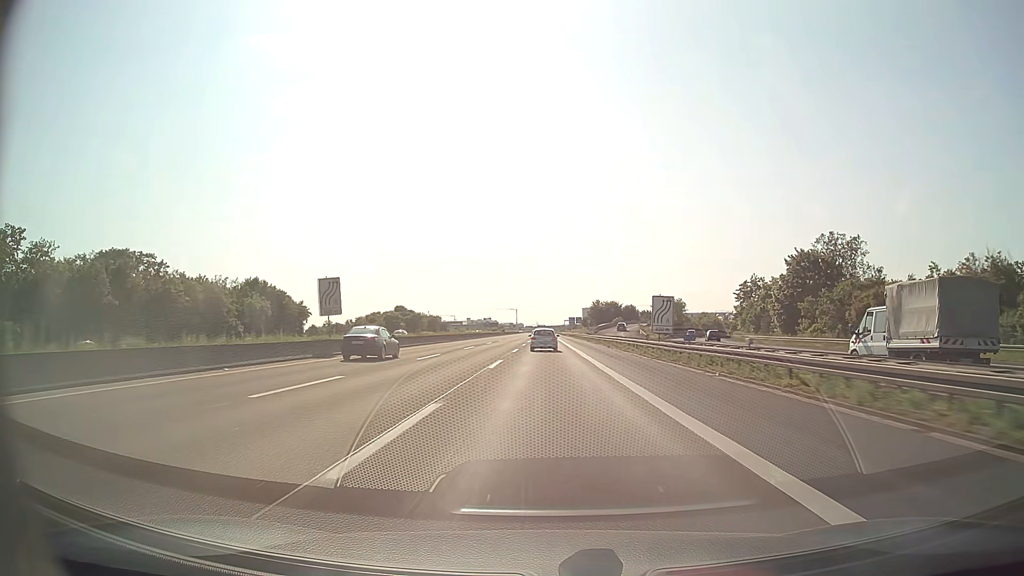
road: motorway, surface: asphalt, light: Day
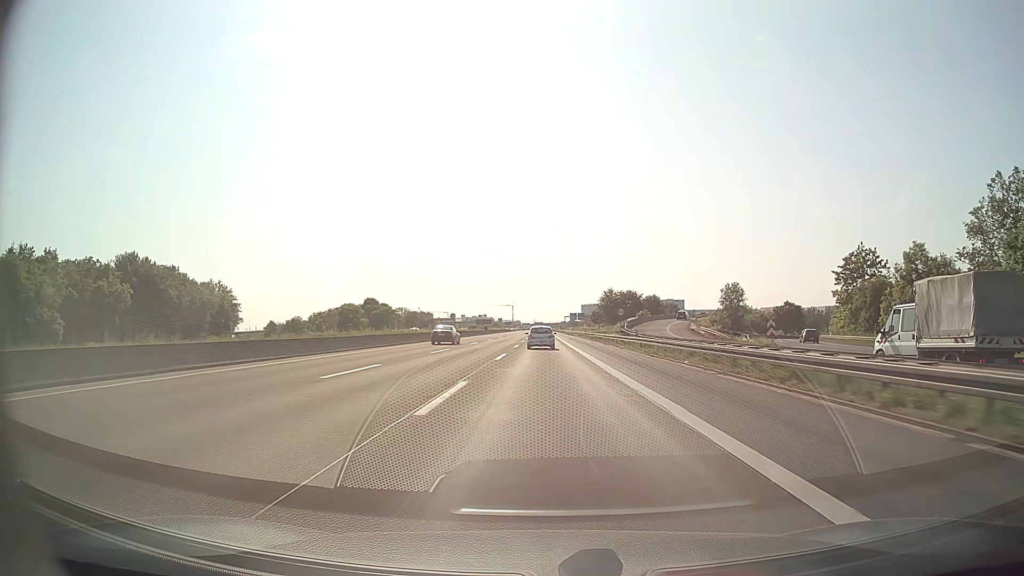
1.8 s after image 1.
(0.0, +49.3) m; 0°
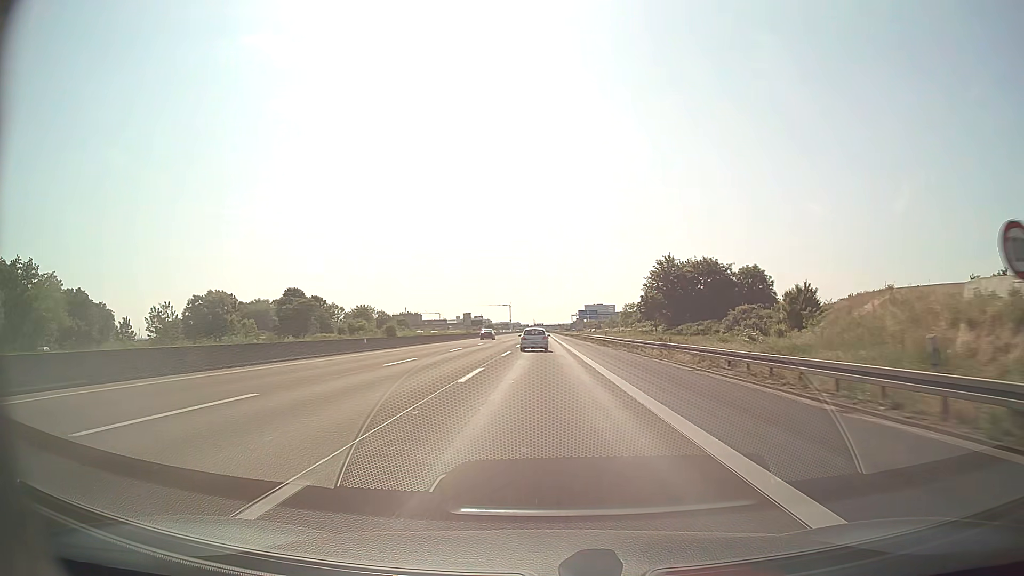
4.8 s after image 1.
(+0.2, +82.4) m; 0°
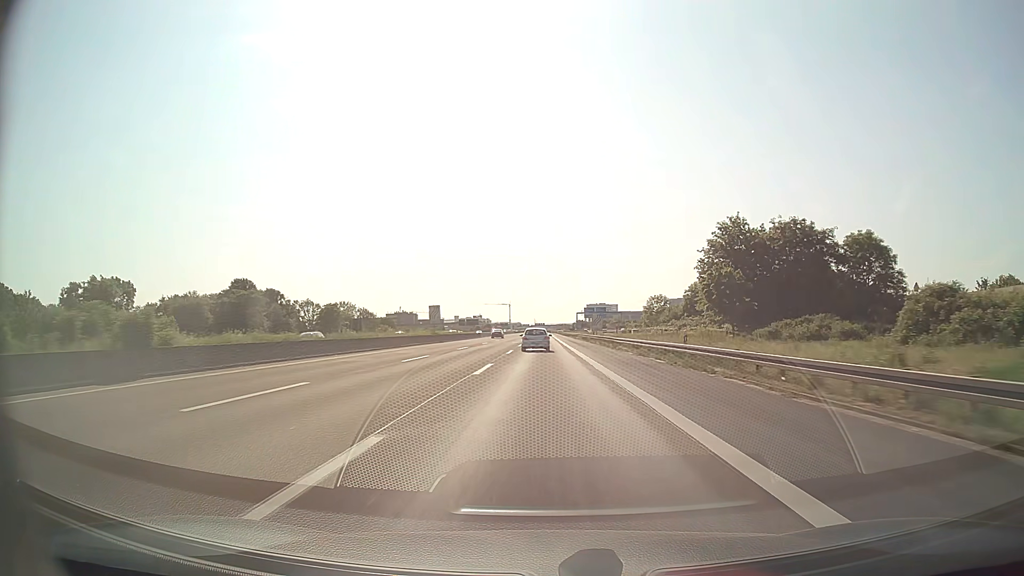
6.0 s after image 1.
(0.0, +32.9) m; 0°
(0, +10) (0, +20) (0, +30) (0, +40) (0, +50) (0, +60) (0, +70) (0, +80) (0, +90) (0, +100) m
